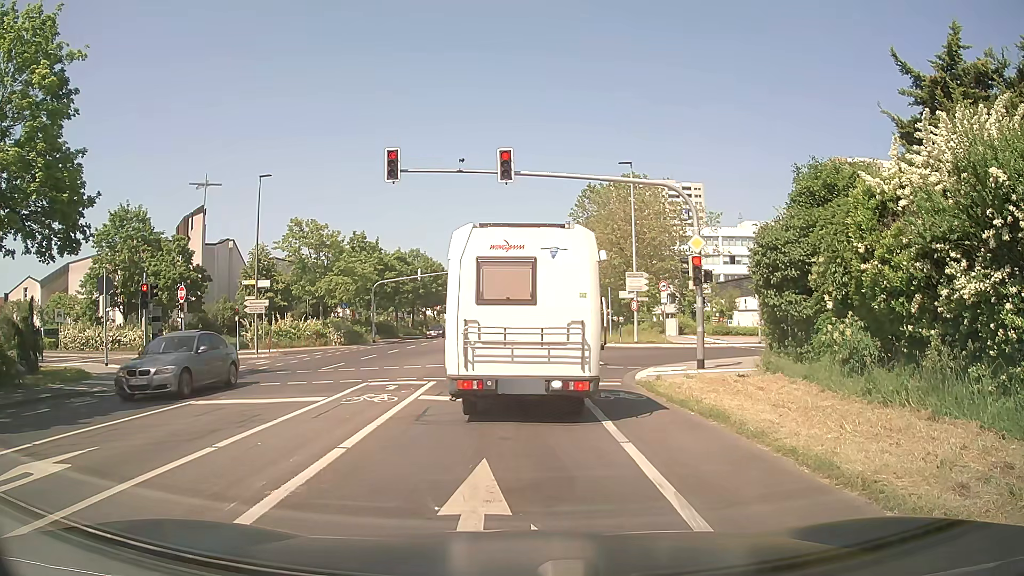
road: secondary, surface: asphalt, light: Day
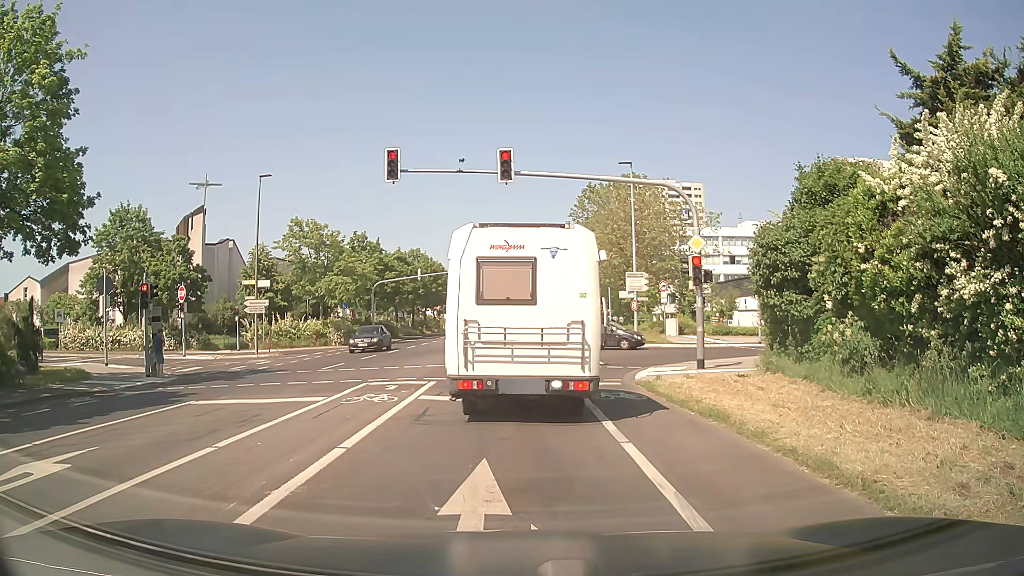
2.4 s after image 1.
(0.0, 0.0) m; 0°
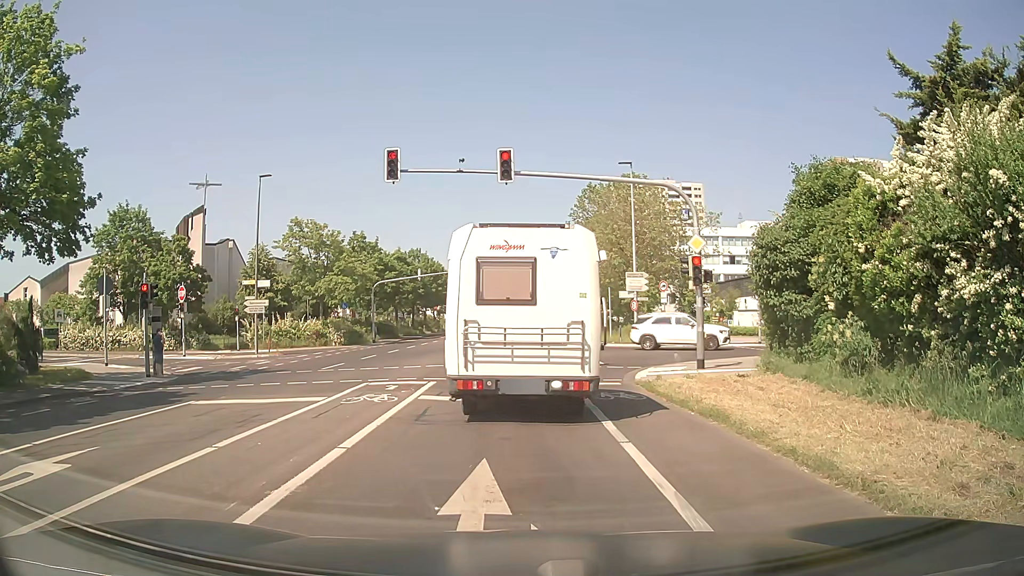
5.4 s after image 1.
(0.0, 0.0) m; 0°
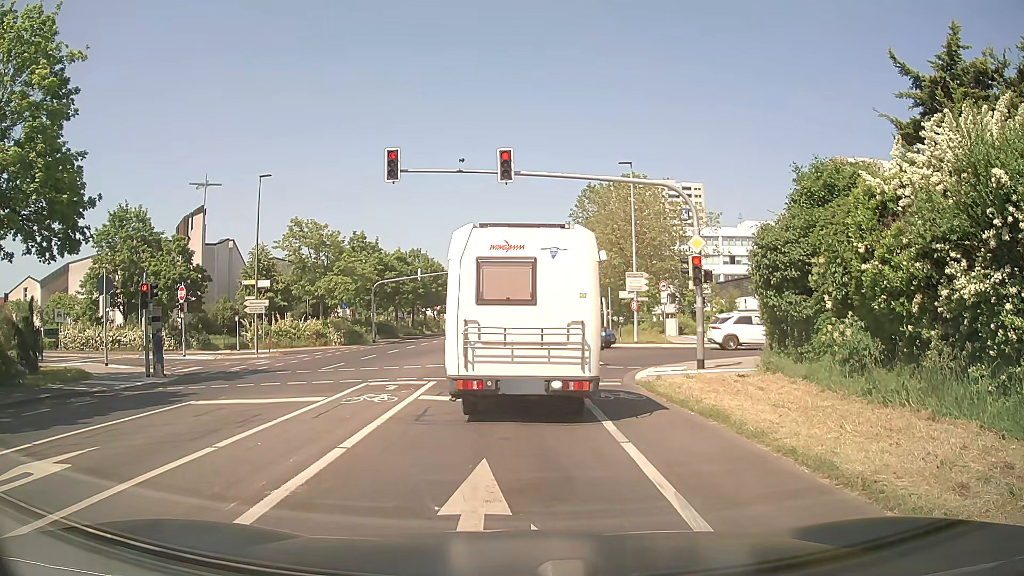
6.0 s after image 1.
(0.0, 0.0) m; 0°
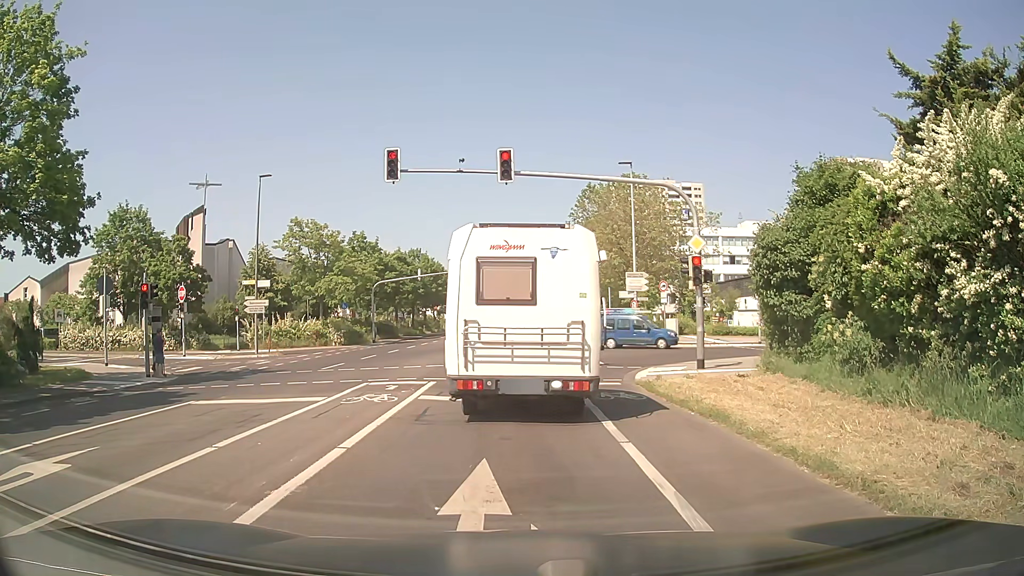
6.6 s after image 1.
(0.0, 0.0) m; 0°
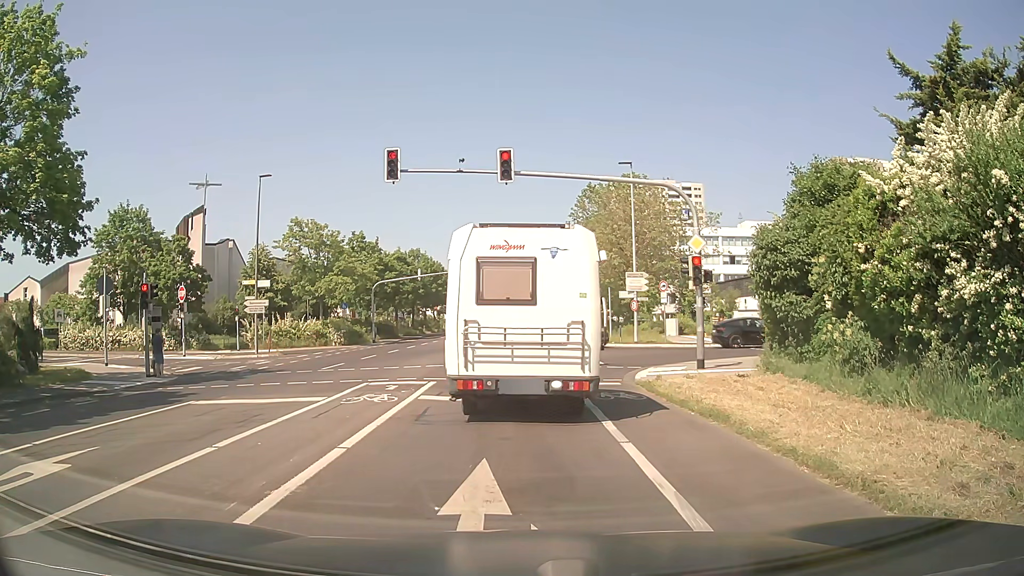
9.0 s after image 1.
(0.0, 0.0) m; 0°
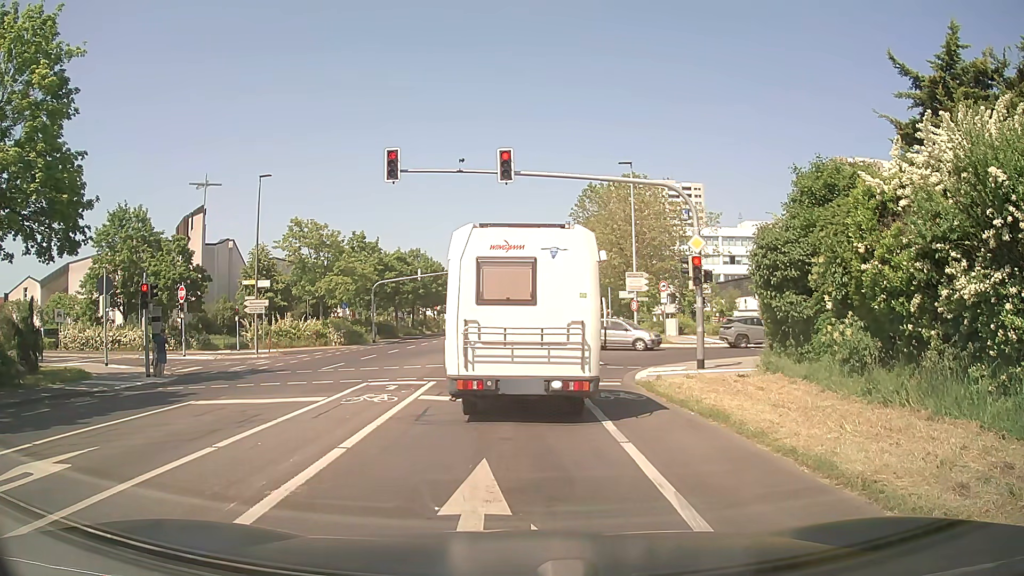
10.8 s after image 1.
(0.0, 0.0) m; 0°
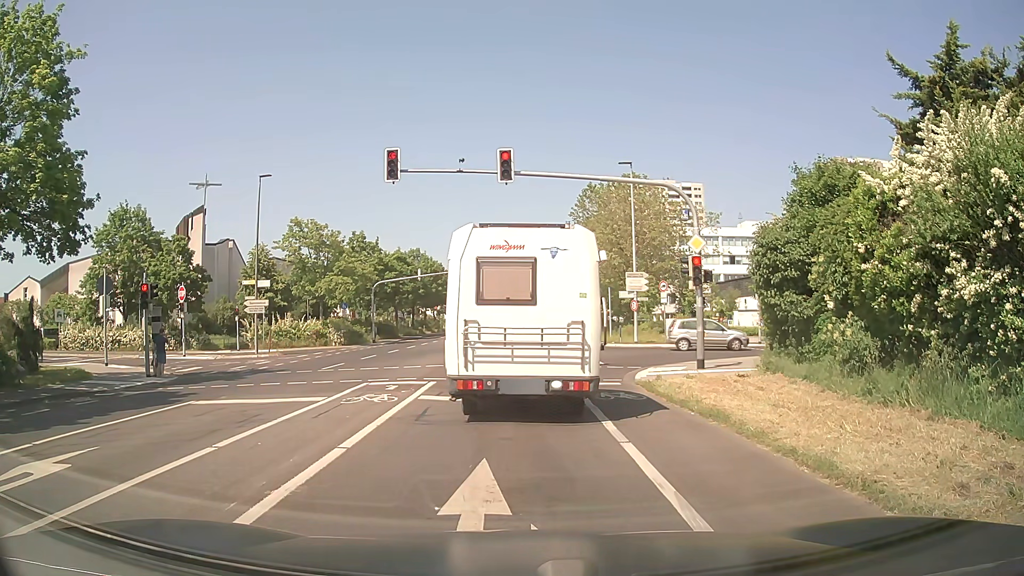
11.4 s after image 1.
(0.0, 0.0) m; 0°
(0, +10) (0, +20) (0, +30) (0, +40) (0, +50) (-1, +60) (-1, +70) (-1, +80) (-1, +90) (-1, +100) m
